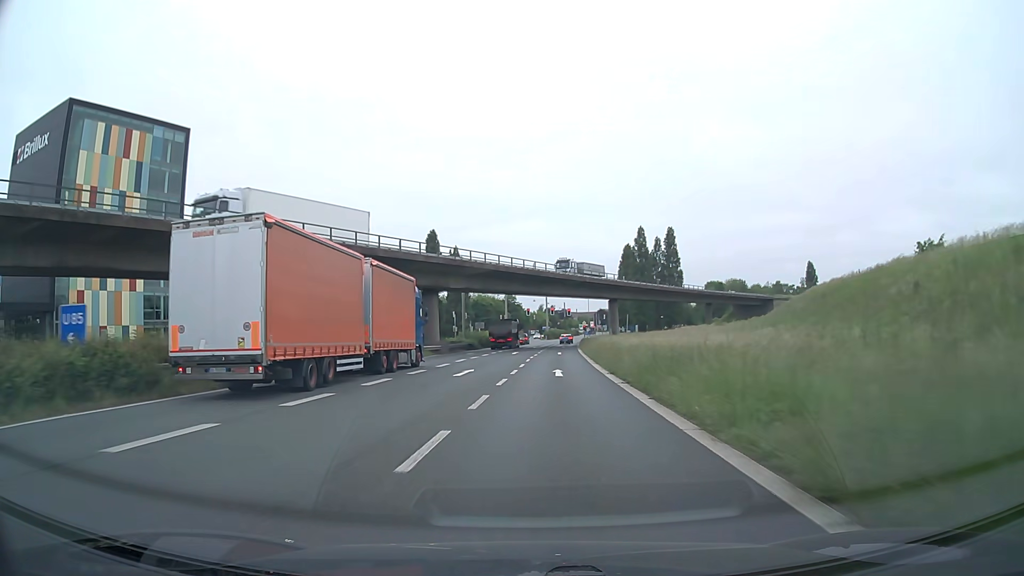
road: trunk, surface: asphalt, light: Day
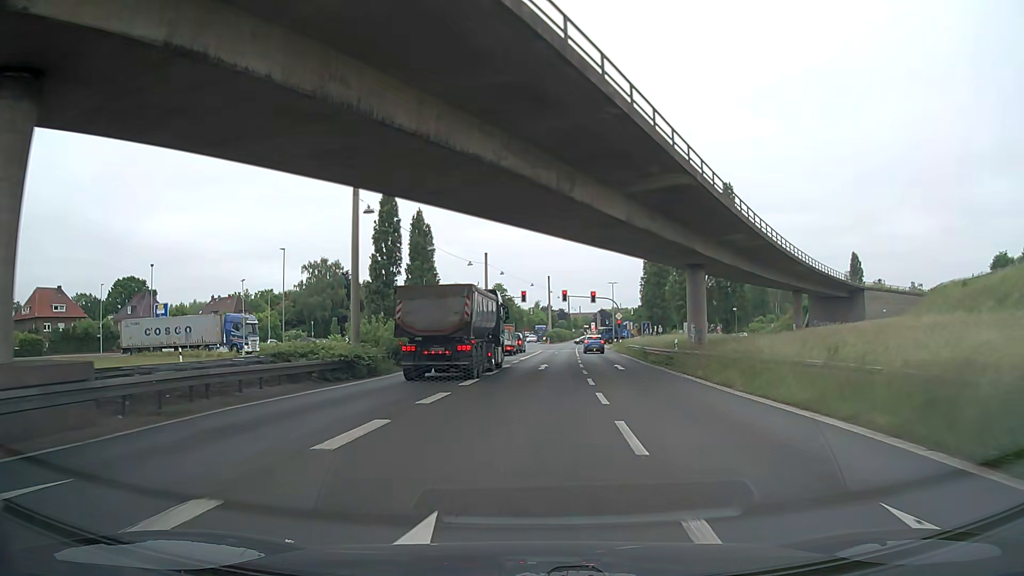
(-0.4, +52.6) m; 0°
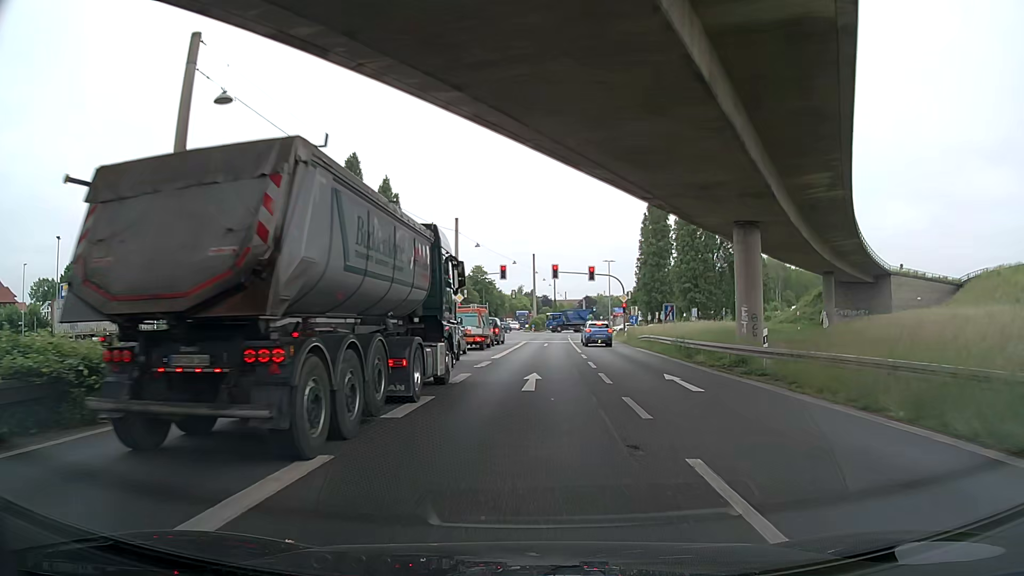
(+0.3, +15.8) m; +2°
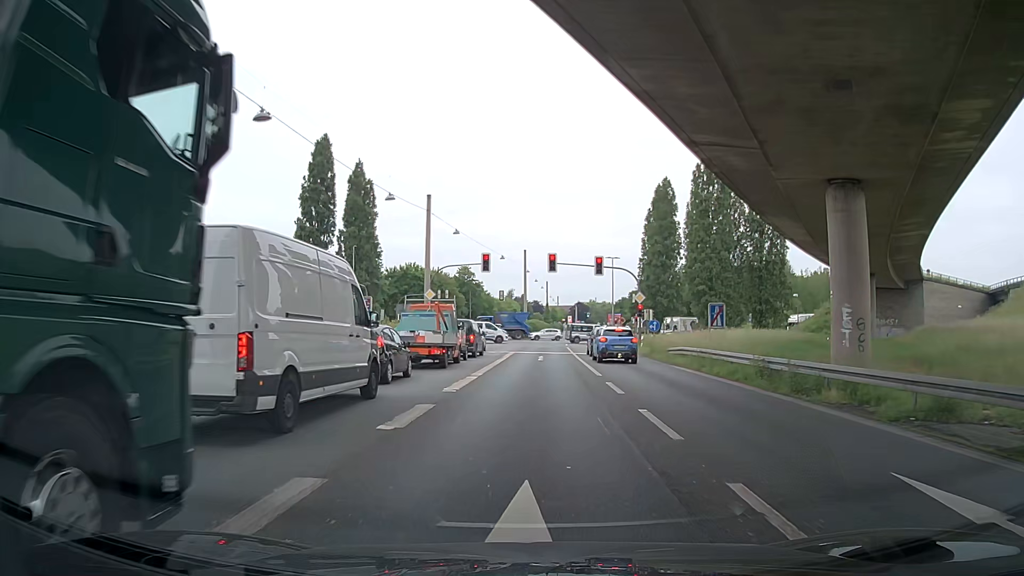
(+0.1, +12.8) m; +1°
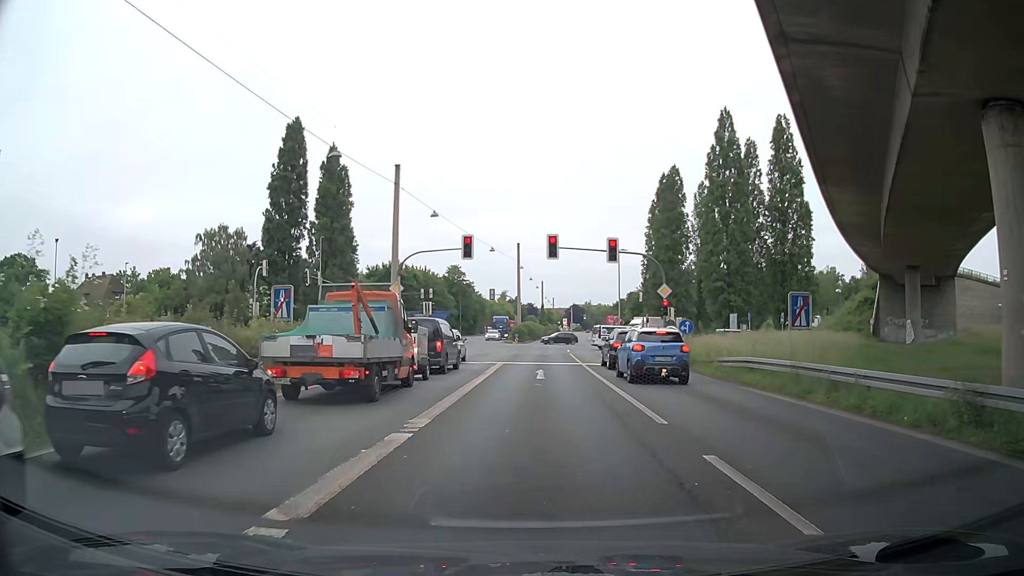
(-0.1, +10.1) m; -1°
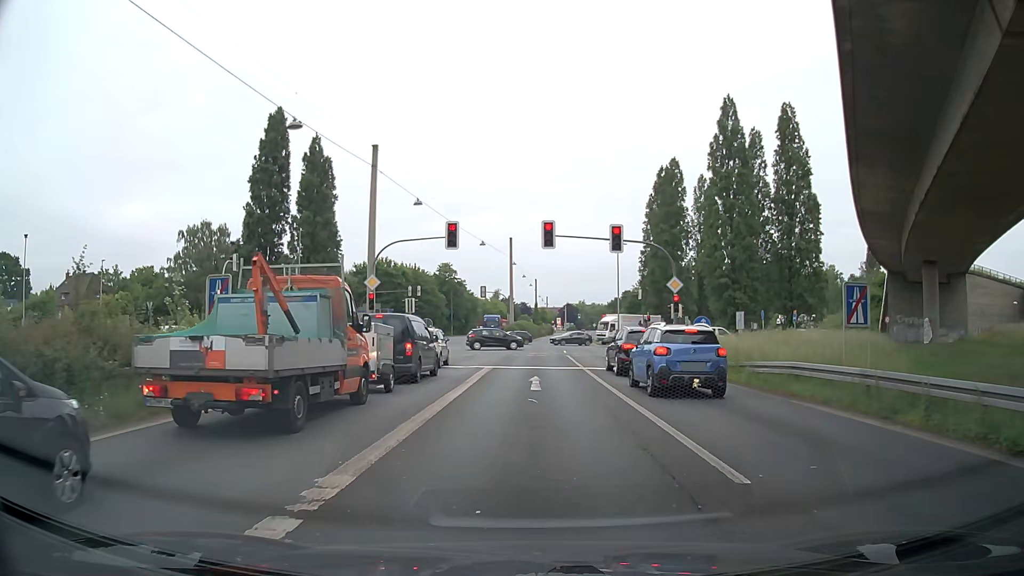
(+0.1, +4.2) m; +1°
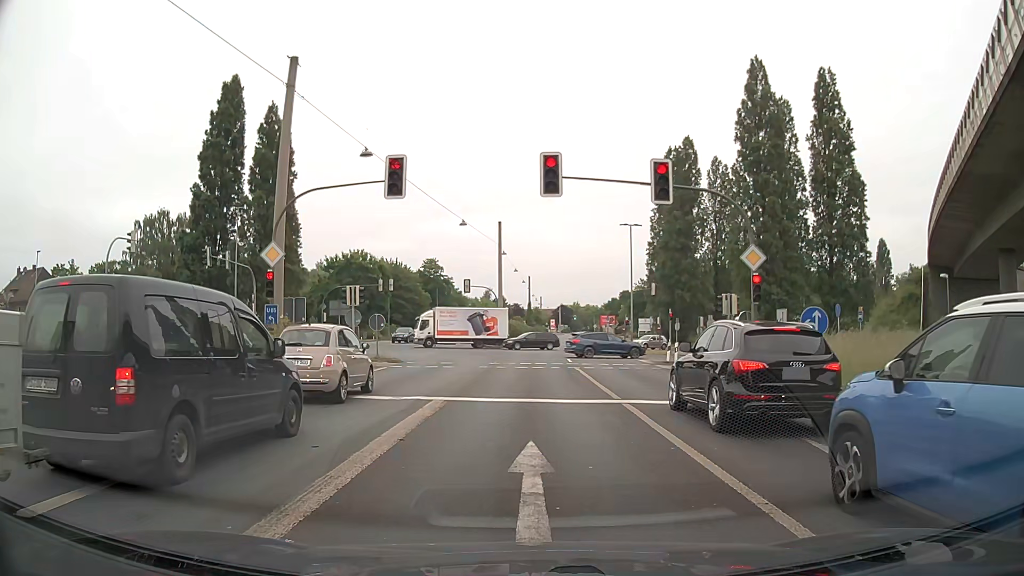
(+0.1, +12.3) m; 0°
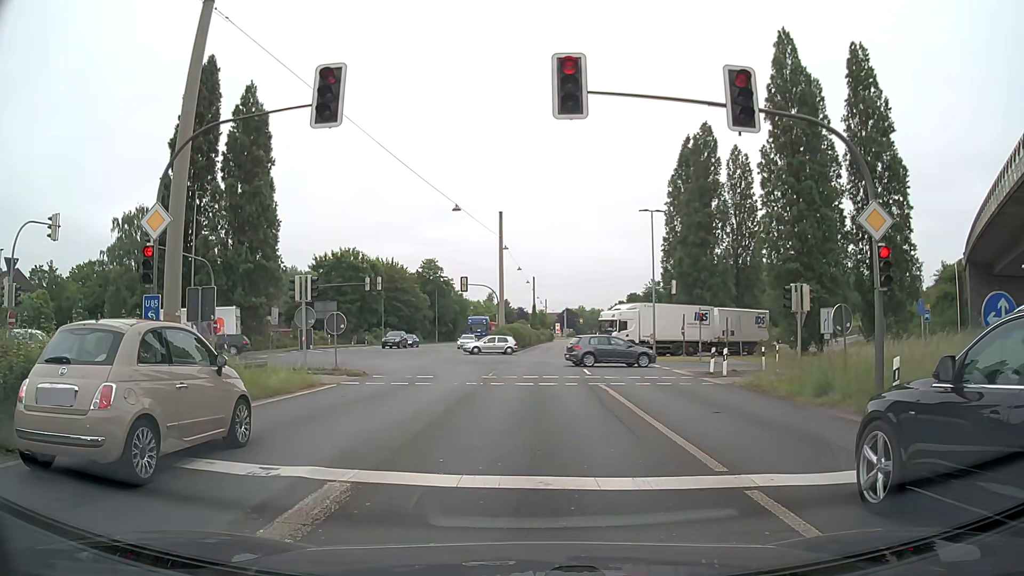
(+0.1, +7.4) m; -1°
